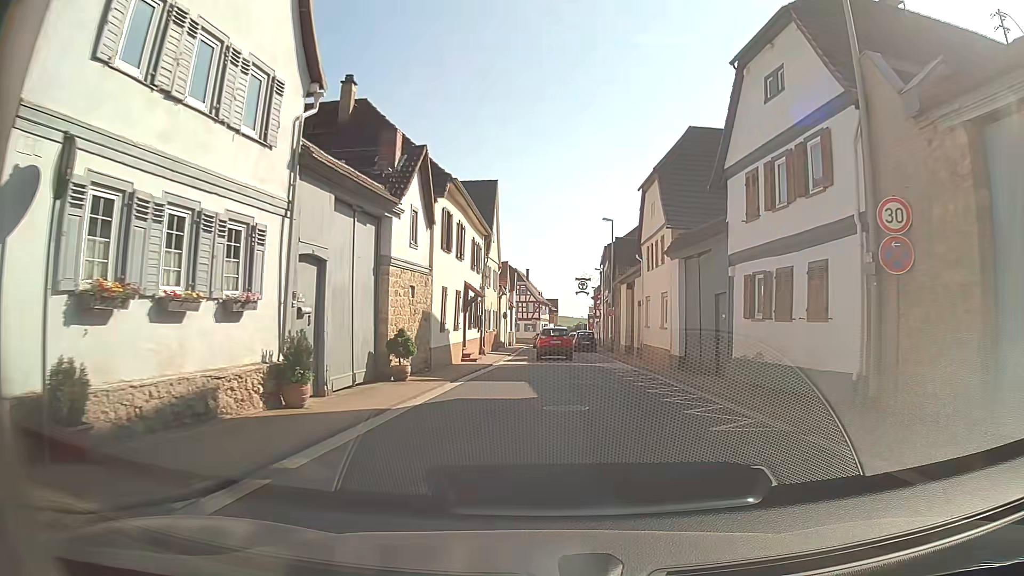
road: tertiary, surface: asphalt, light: Day
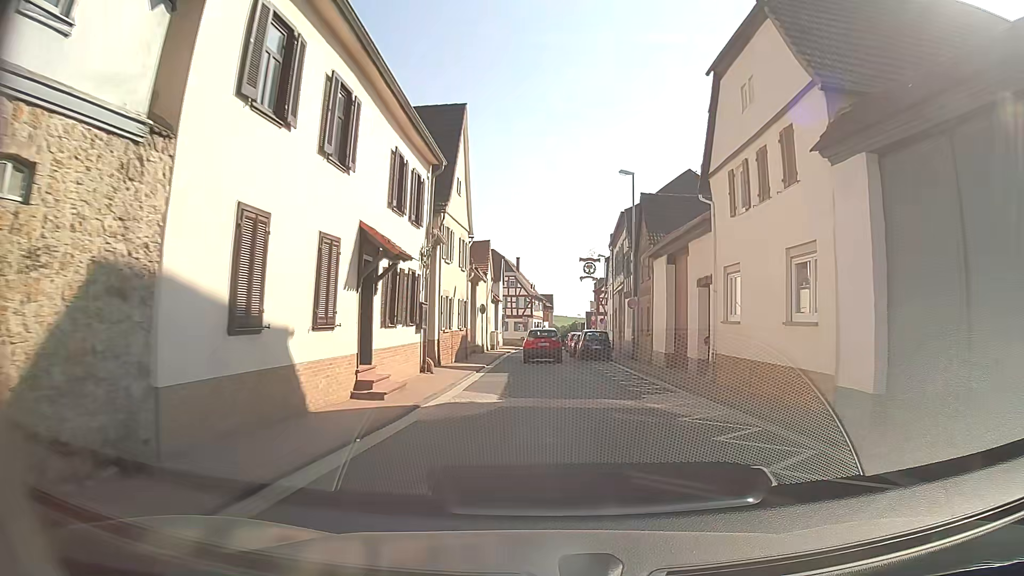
(-0.2, +15.1) m; -1°
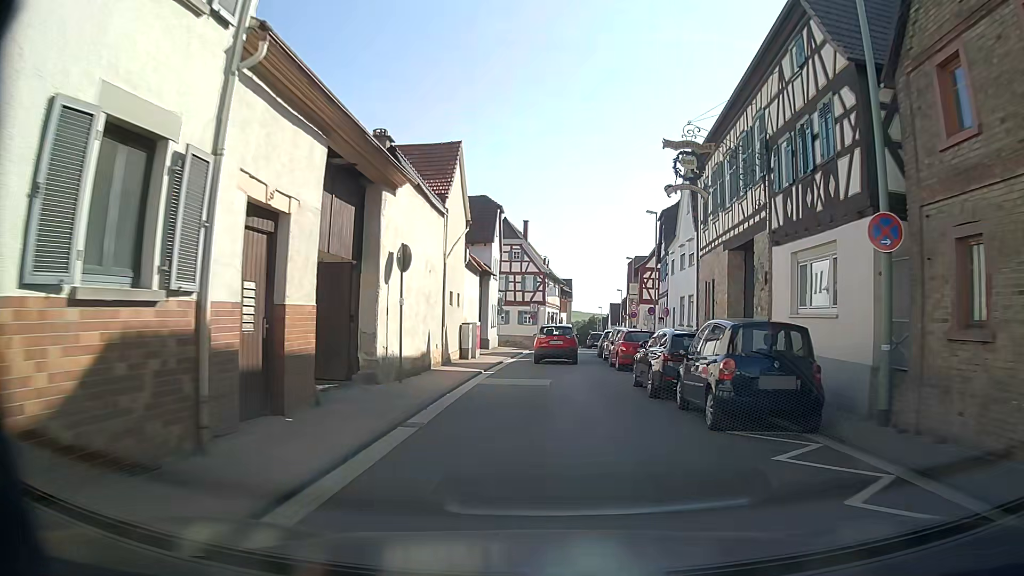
(+0.1, +25.5) m; -1°
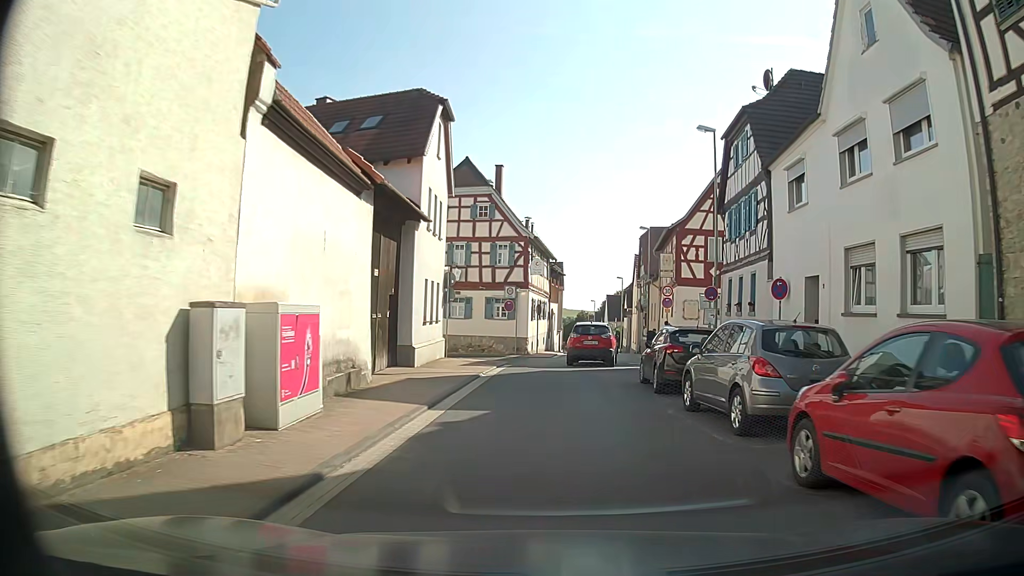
(+0.4, +20.2) m; +2°
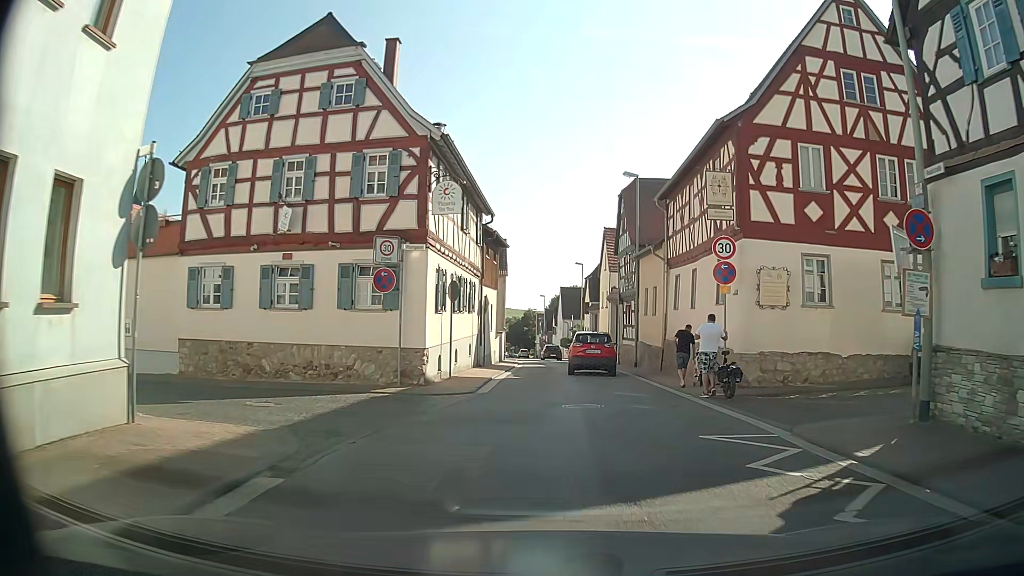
(+0.7, +18.9) m; +5°
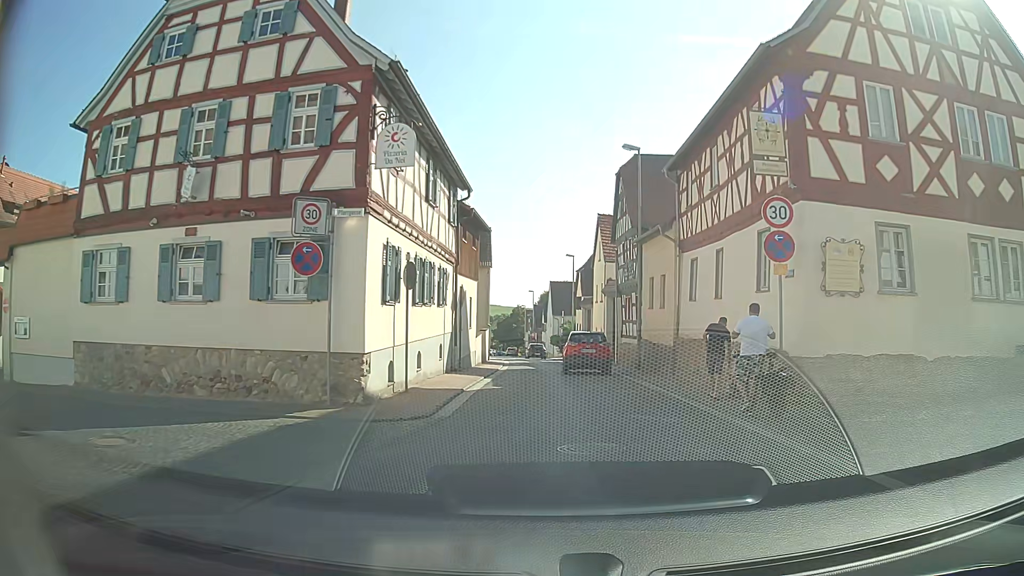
(0.0, +4.7) m; 0°
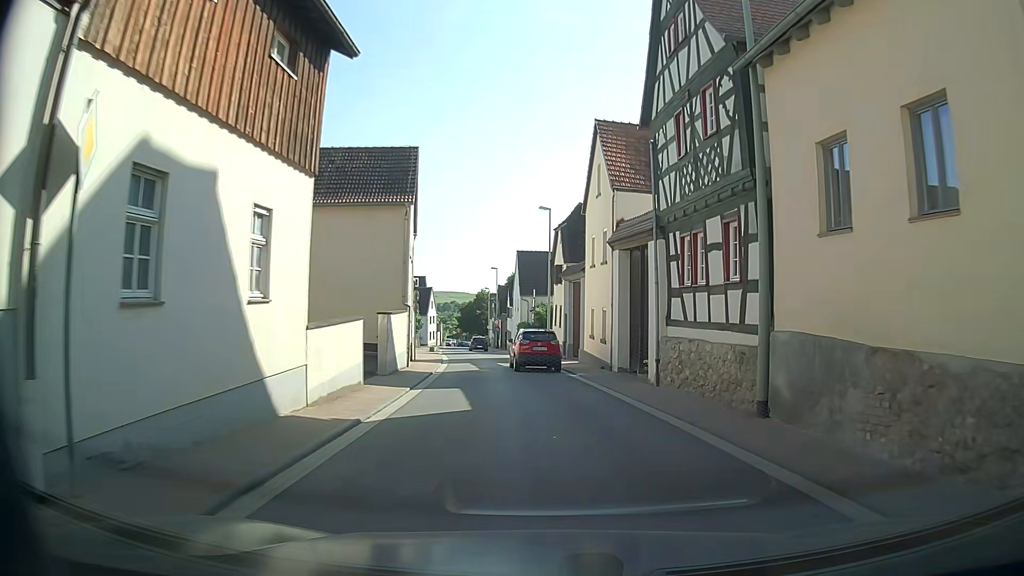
(+0.6, +19.5) m; +3°
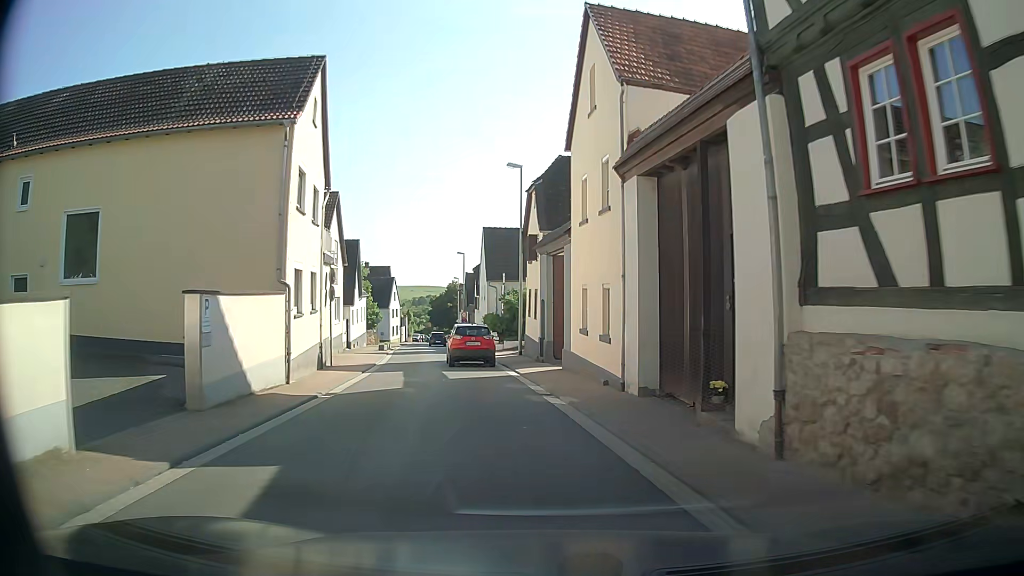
(+0.4, +10.4) m; +4°
